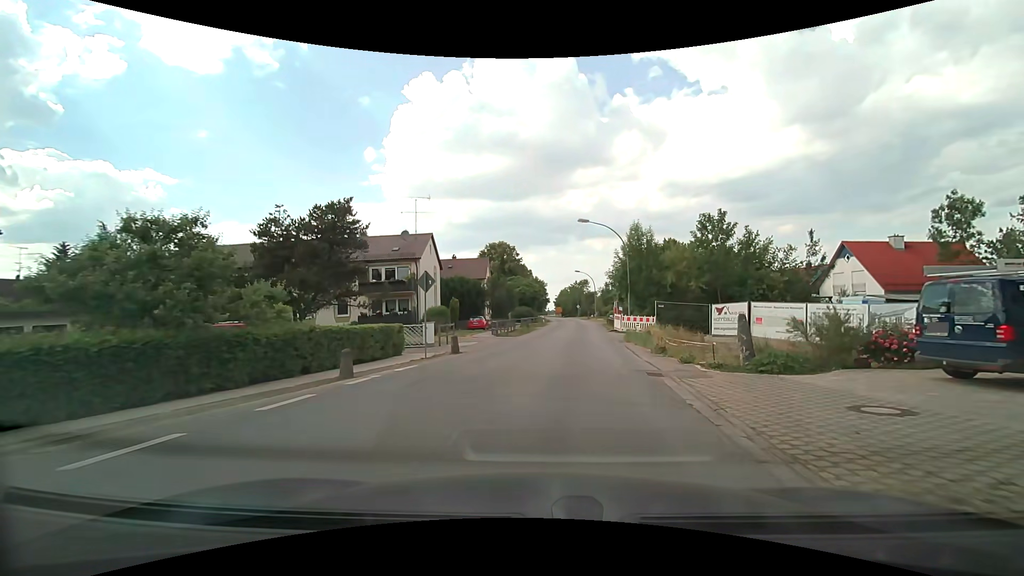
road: tertiary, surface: asphalt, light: Day
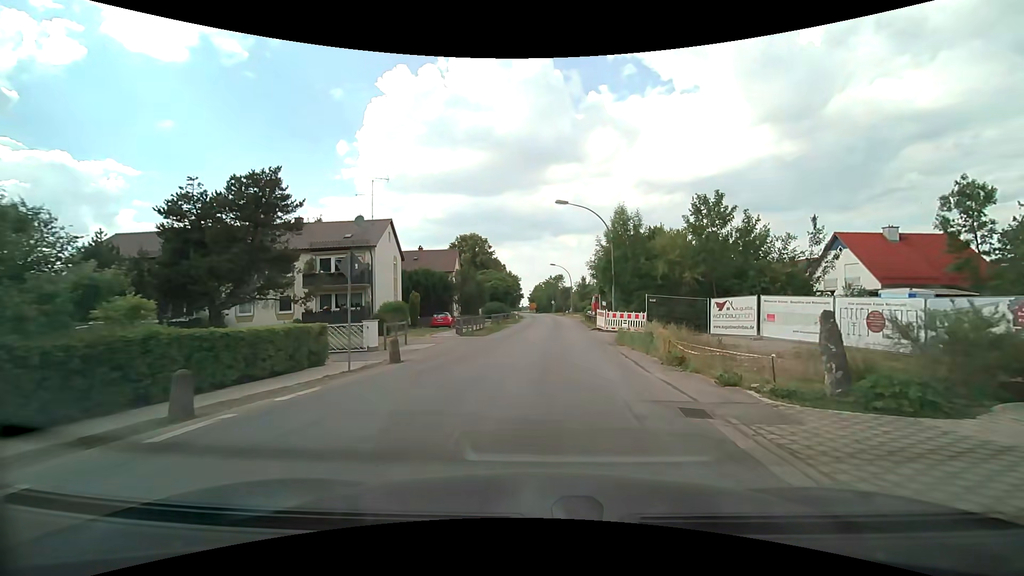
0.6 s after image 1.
(+0.2, +4.9) m; +3°
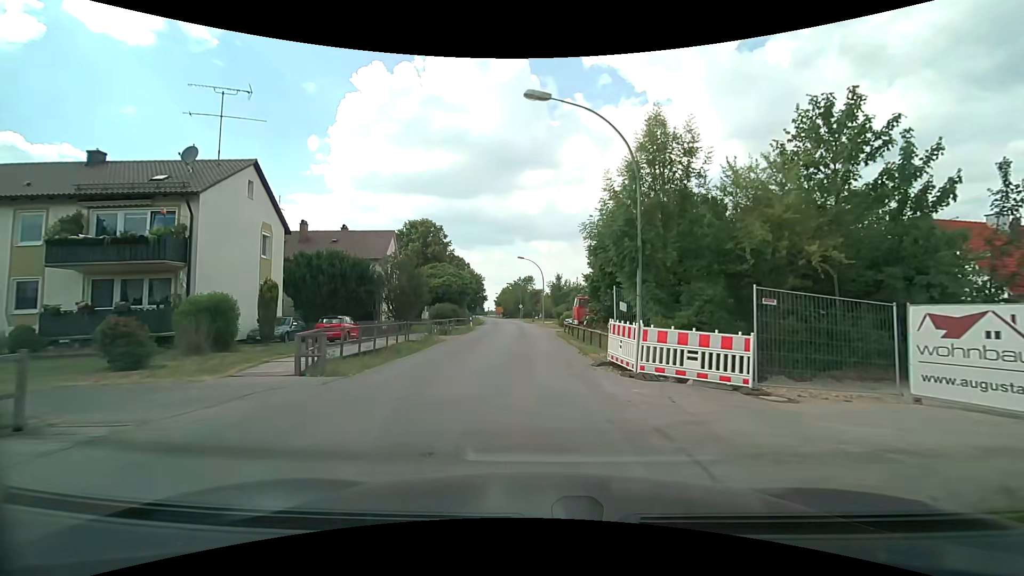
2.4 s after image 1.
(+0.9, +16.1) m; +4°
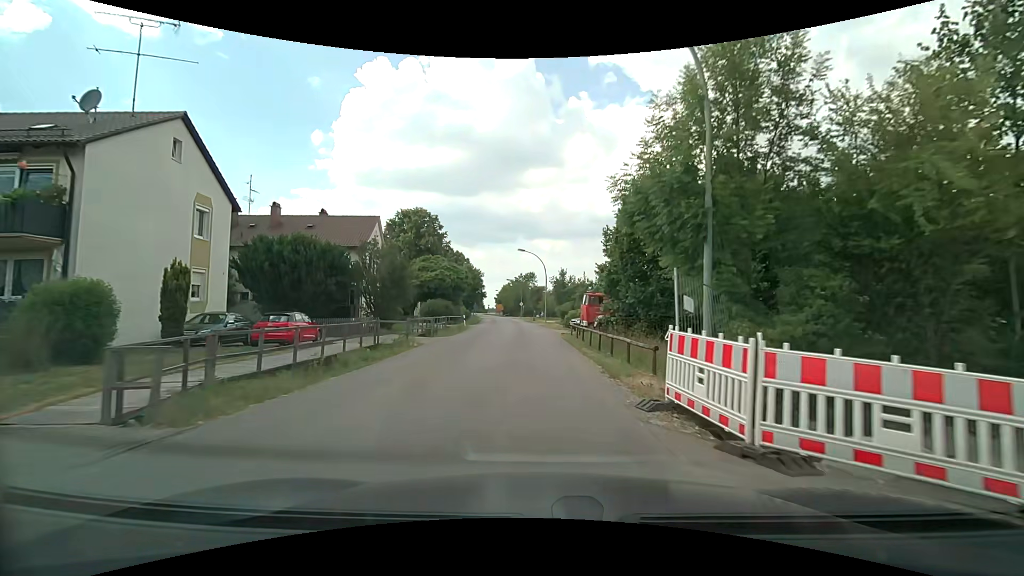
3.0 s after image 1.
(0.0, +5.5) m; 0°
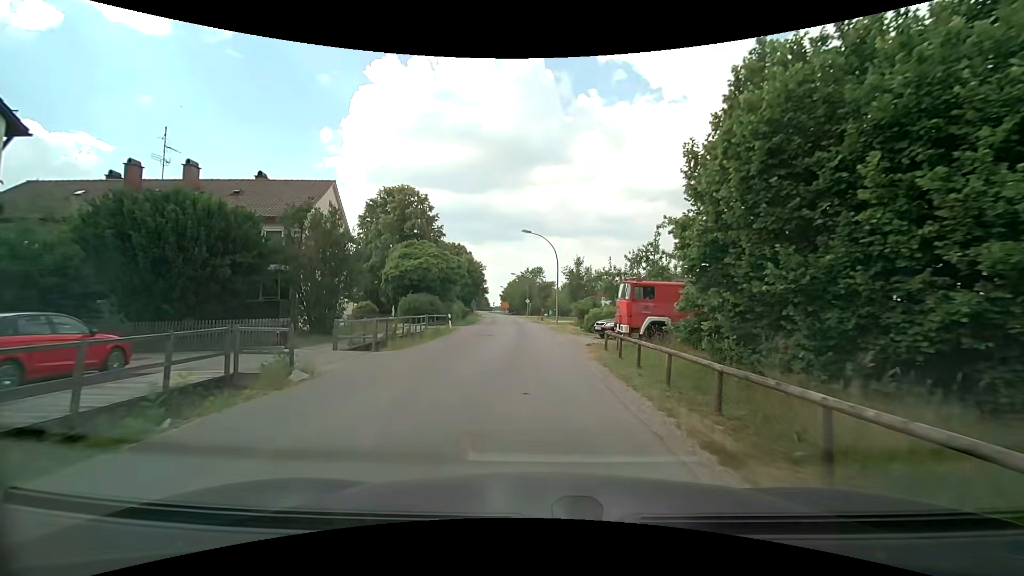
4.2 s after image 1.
(-0.1, +11.1) m; -2°
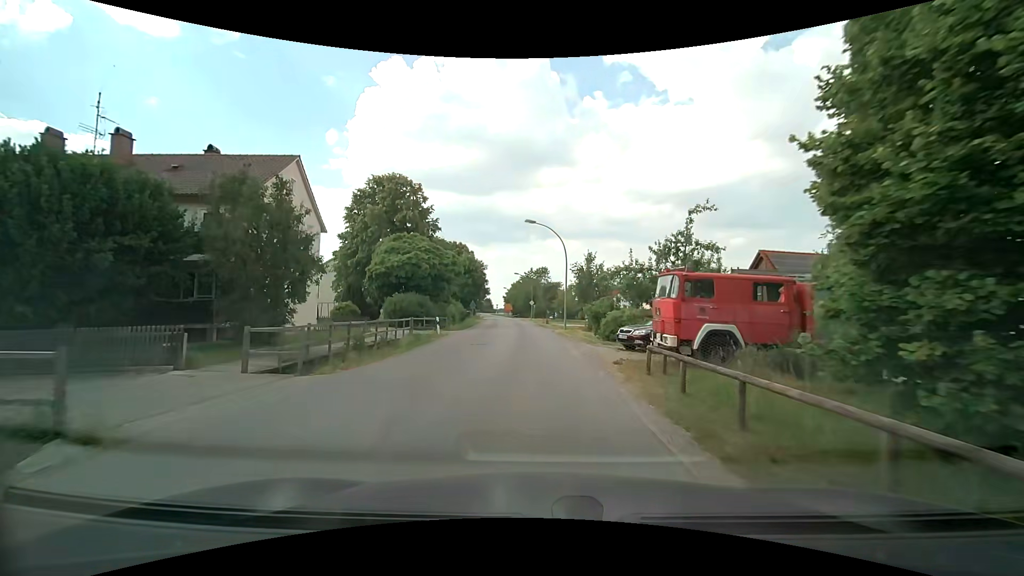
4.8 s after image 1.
(0.0, +5.6) m; 0°
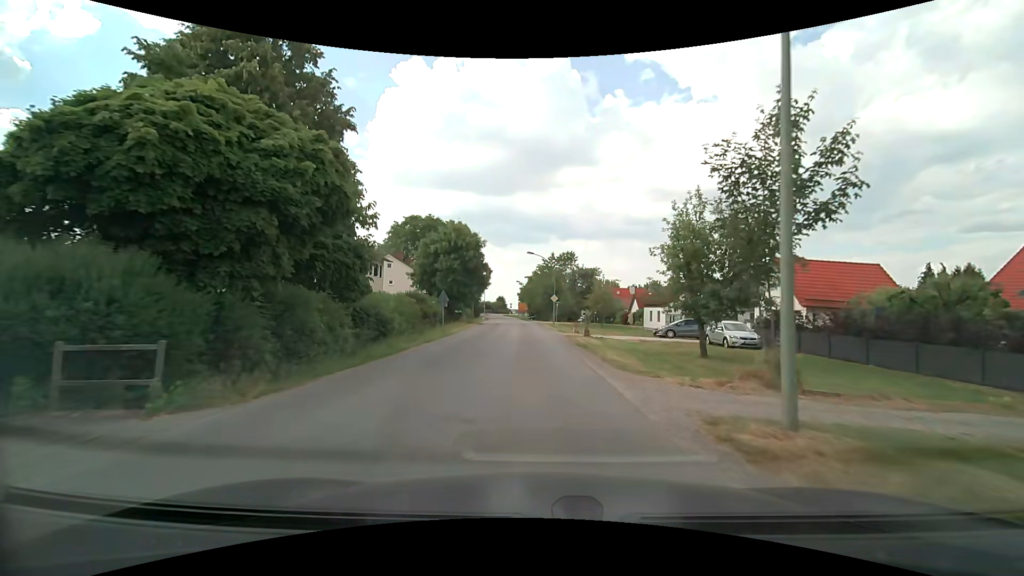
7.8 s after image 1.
(-0.4, +29.4) m; -2°
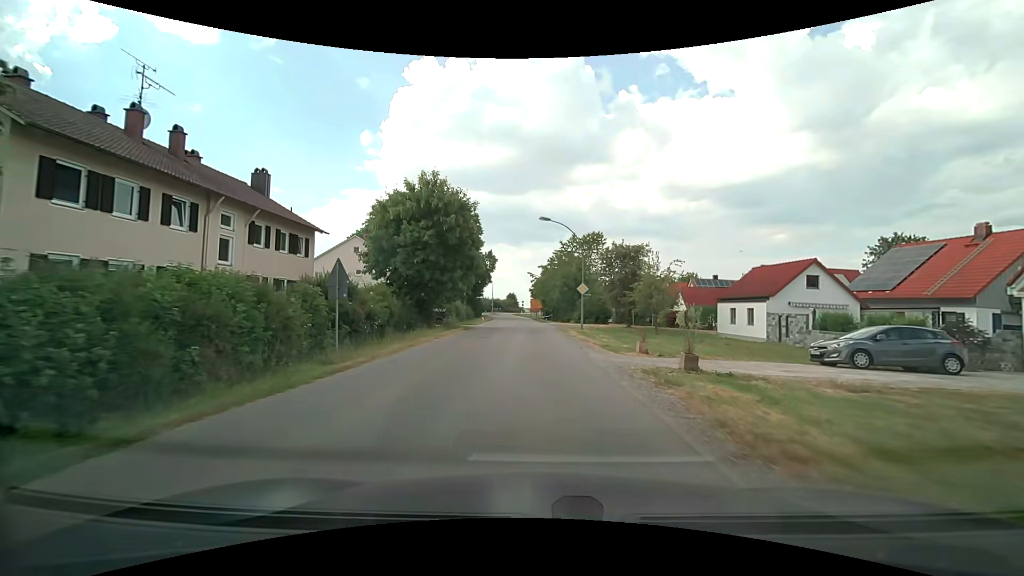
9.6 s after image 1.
(-0.2, +18.8) m; -2°
(0, +10) (0, +20) (0, +30) (0, +40) (0, +50) (-1, +60) (-1, +70) (-2, +80) (-3, +90) (-4, +100) m
